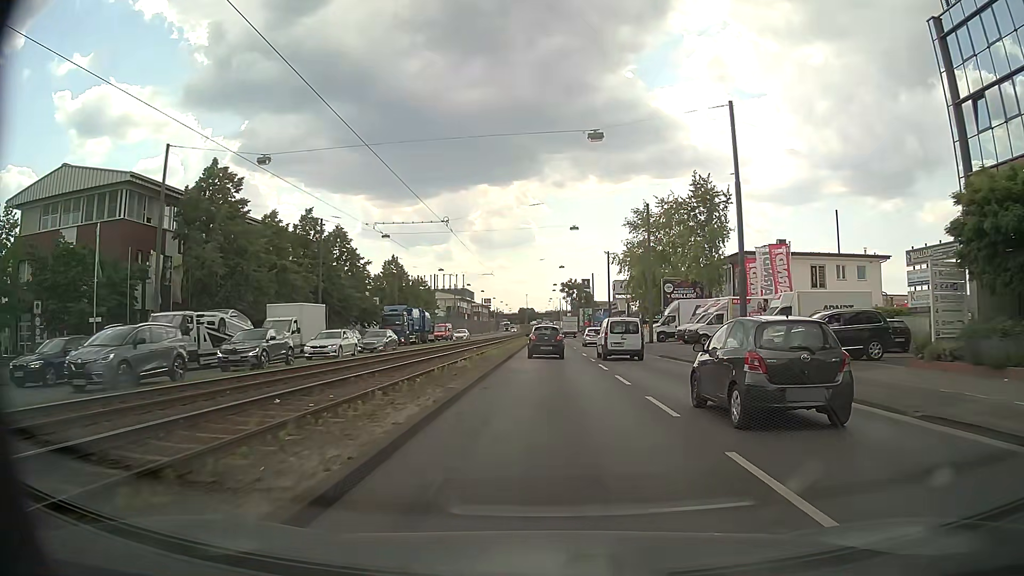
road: primary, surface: asphalt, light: Day
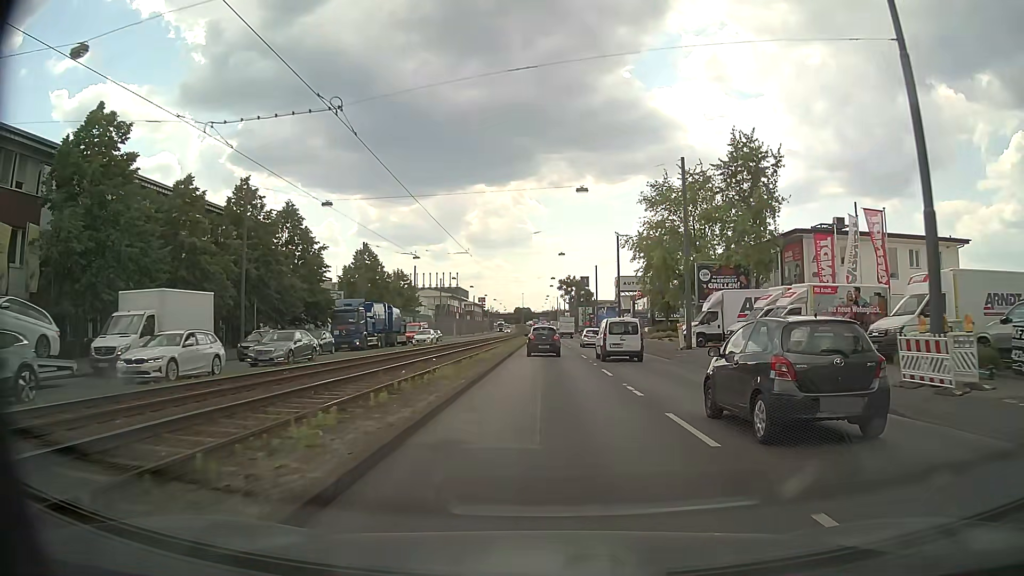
(0.0, +14.5) m; +1°
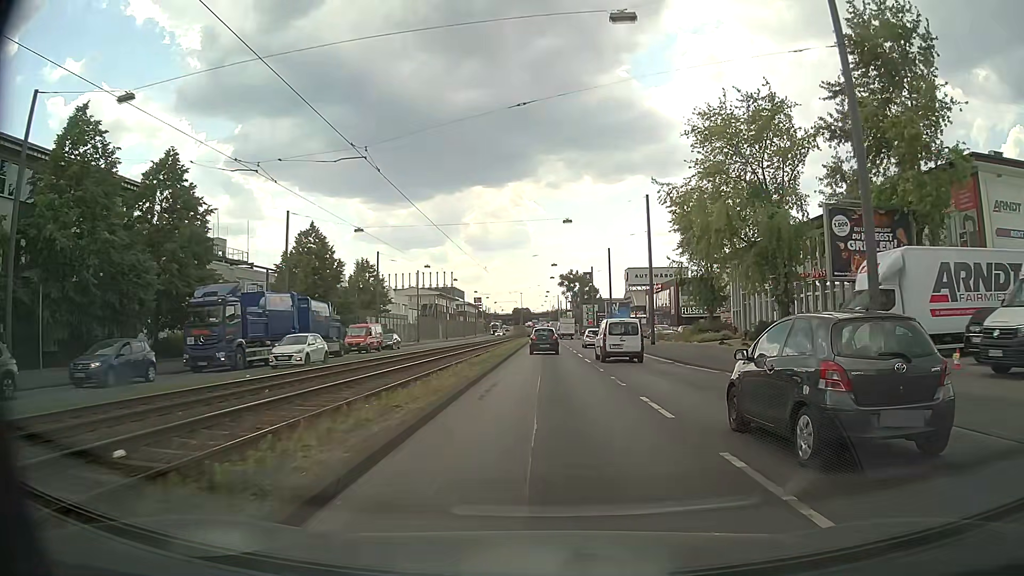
(-0.2, +21.6) m; -1°
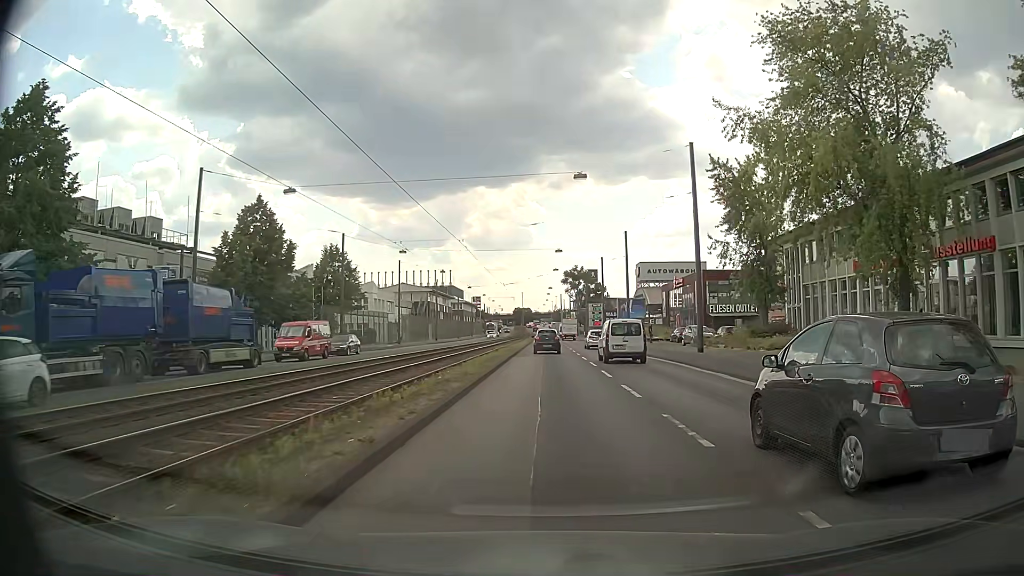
(0.0, +14.4) m; 0°
(0, +10) (0, +20) (0, +30) (0, +40) (0, +50) (0, +60) (0, +70) (0, +80) (0, +90) (0, +100) m
